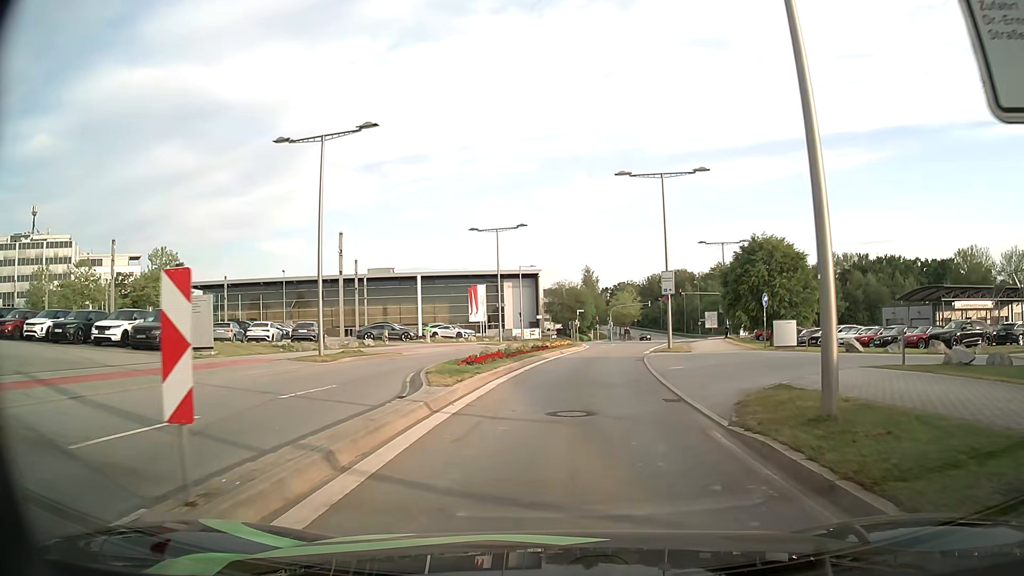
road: secondary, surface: asphalt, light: Day
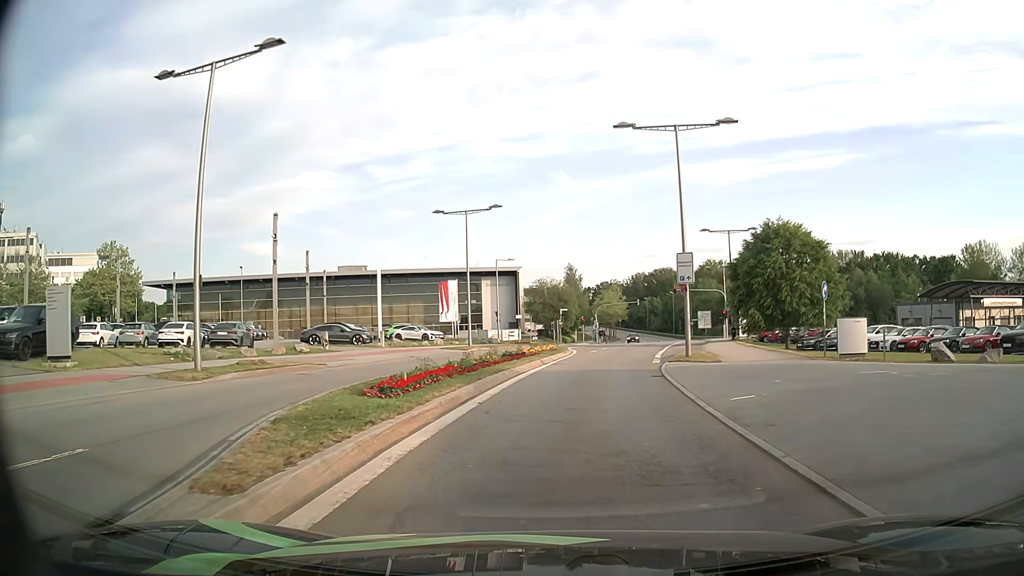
(+0.1, +8.8) m; +2°
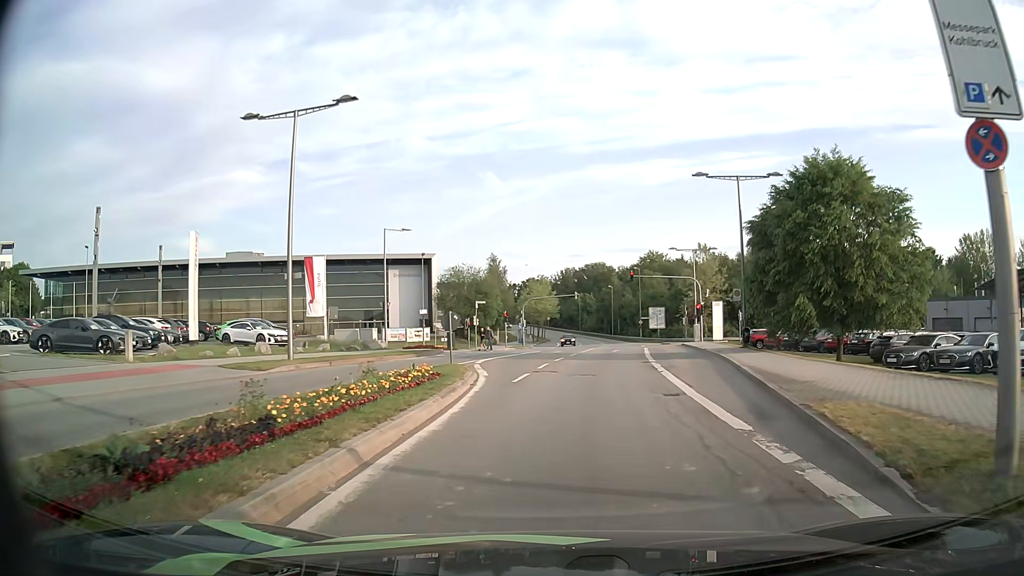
(+0.8, +21.2) m; +5°
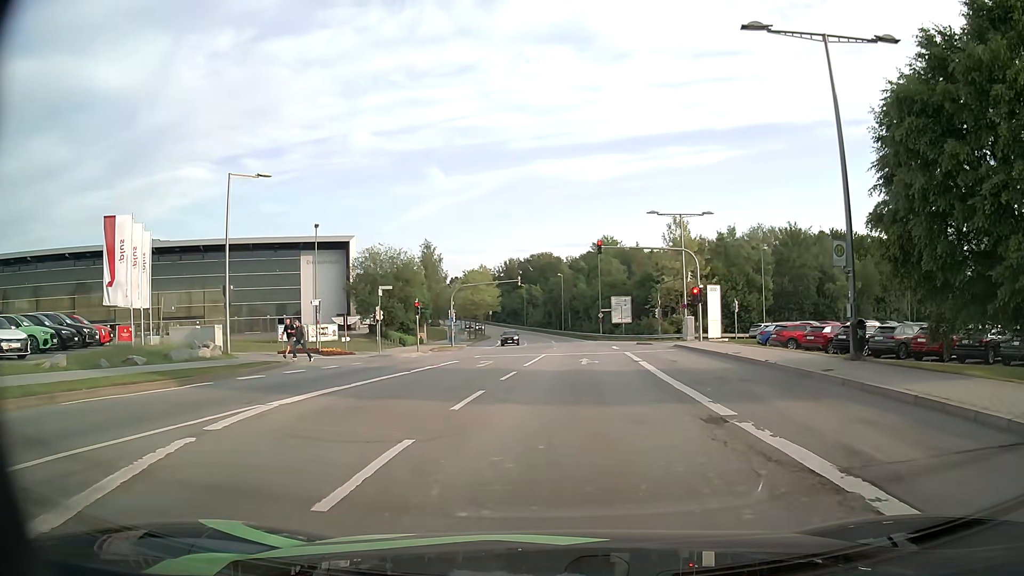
(+1.0, +18.3) m; +5°
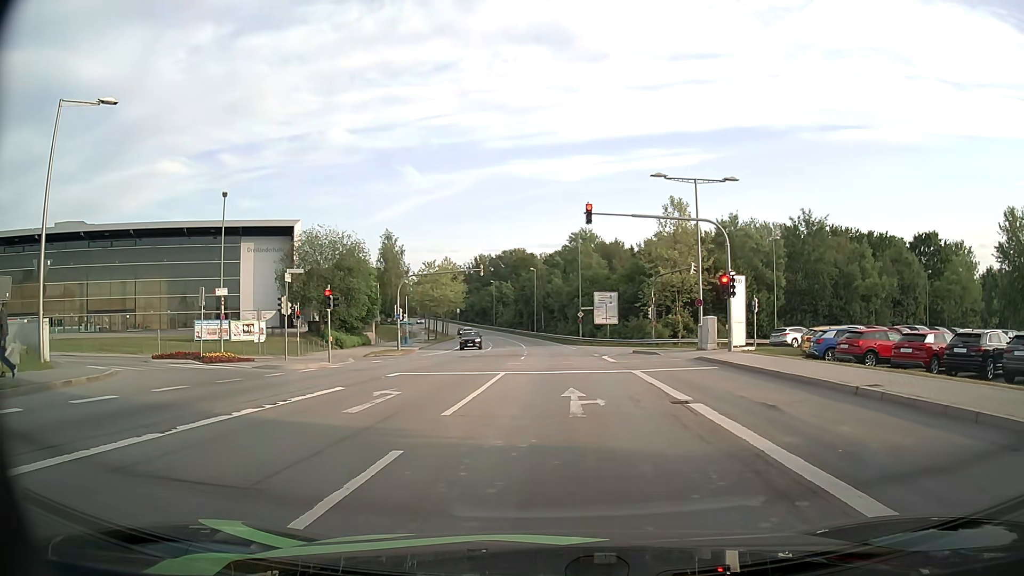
(+0.2, +12.4) m; +1°
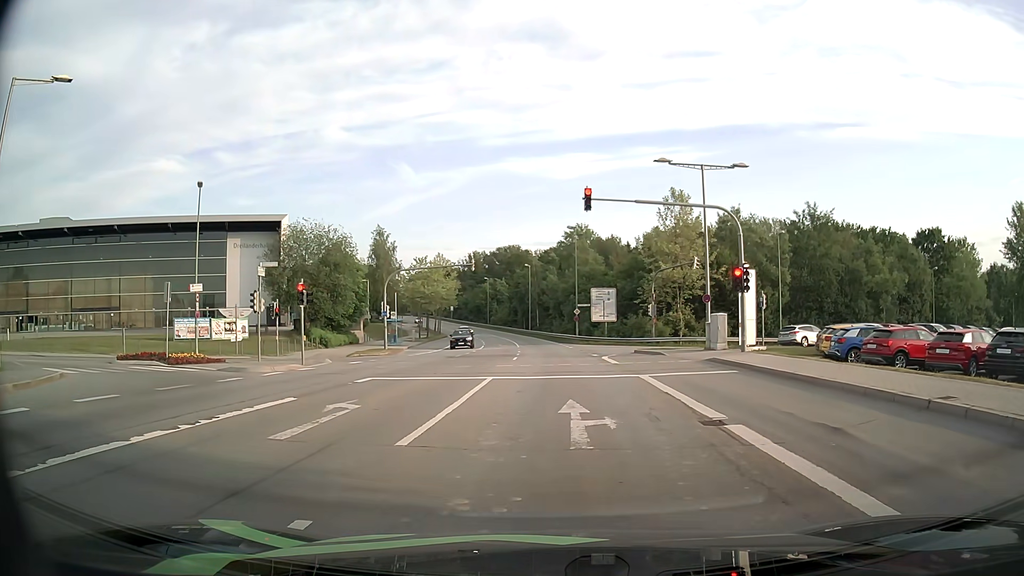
(+0.1, +2.7) m; +2°
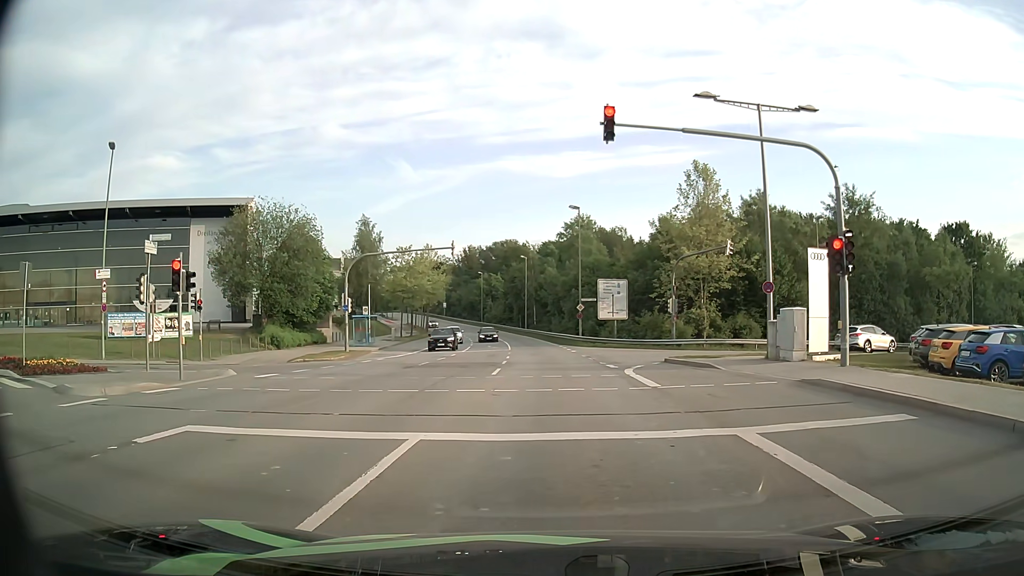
(0.0, +9.4) m; -1°
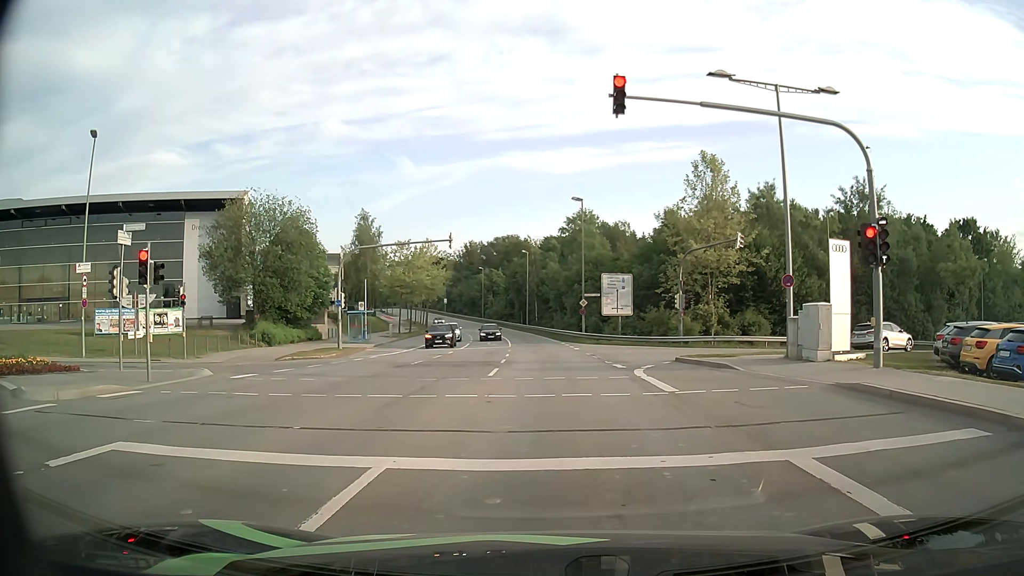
(0.0, +1.7) m; +1°
(0, +10) (0, +20) (0, +30) (-1, +40) (-1, +50) (-2, +60) (-3, +70) (-5, +80) (-6, +90) (-8, +99) m
